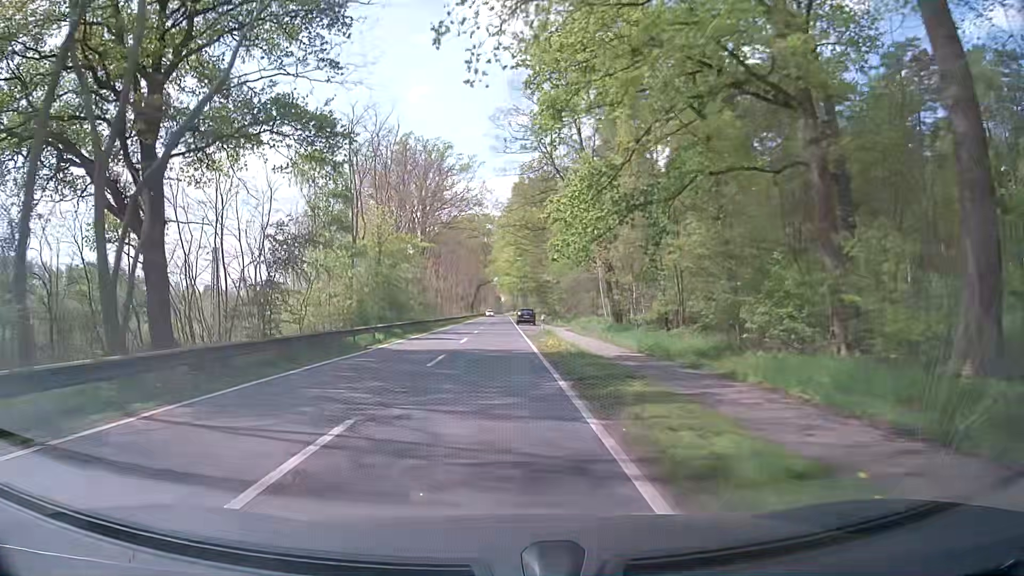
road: tertiary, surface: asphalt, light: Day
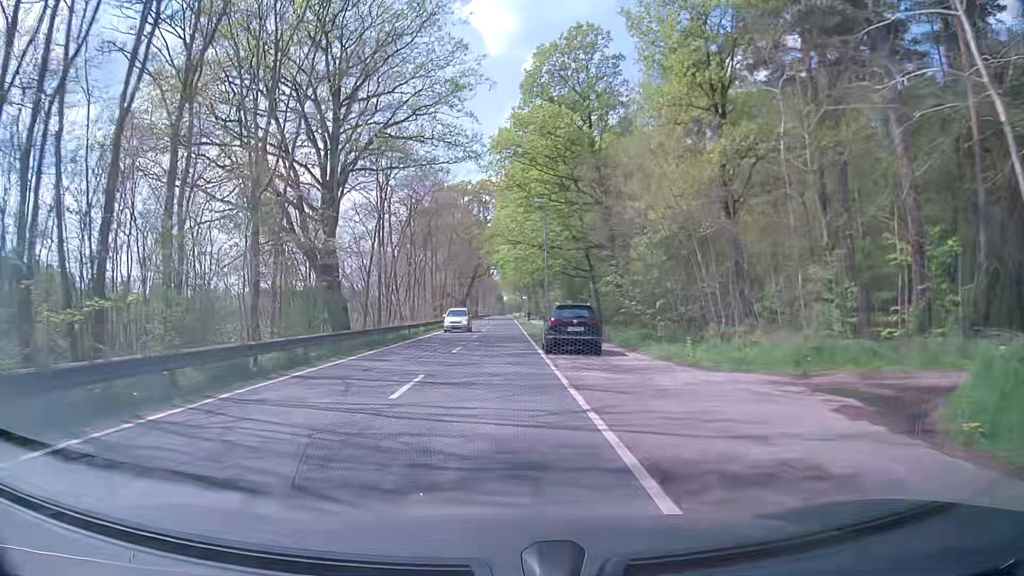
(-0.2, +43.2) m; -1°
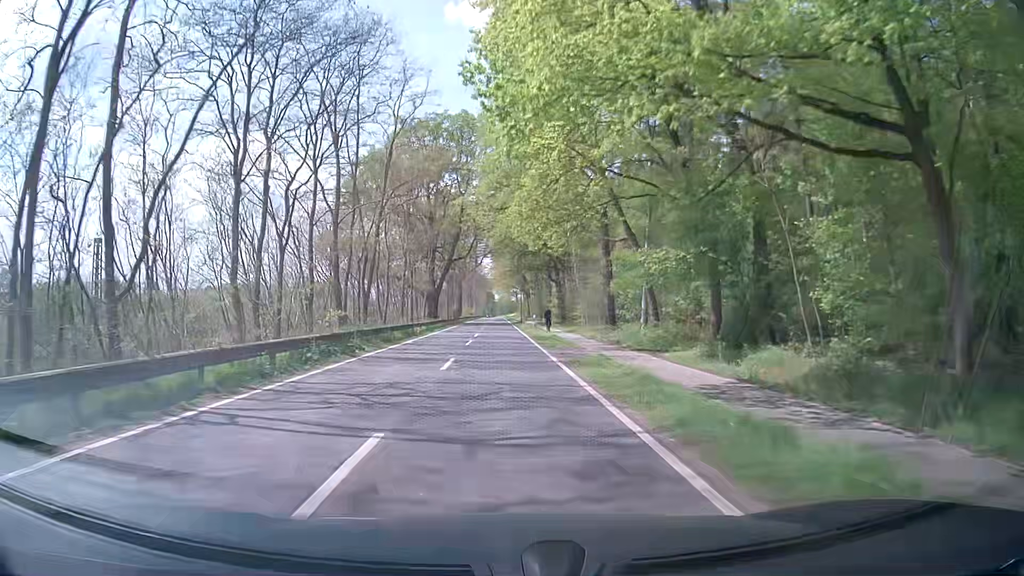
(-0.3, +43.5) m; 0°
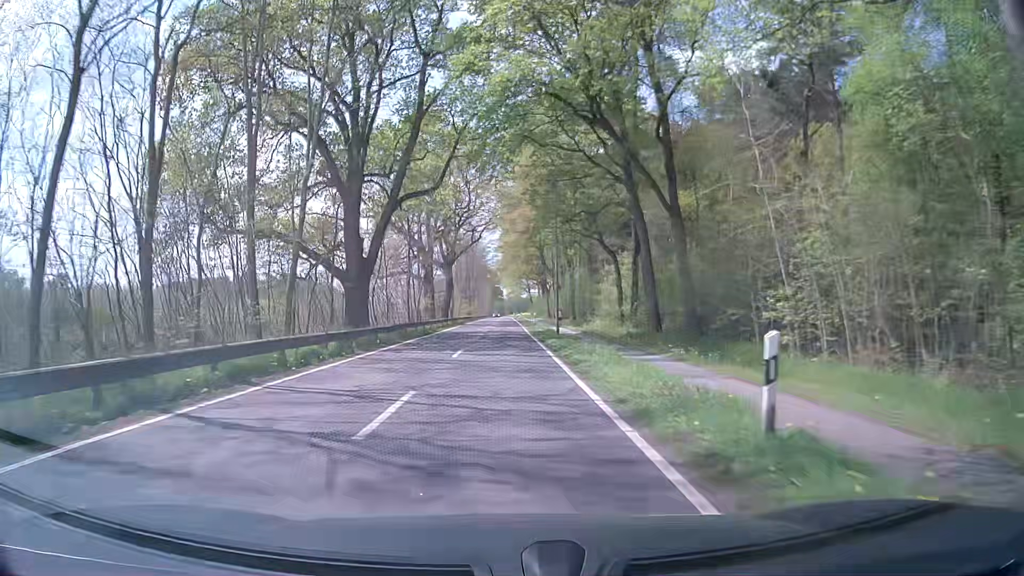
(+0.2, +45.4) m; 0°
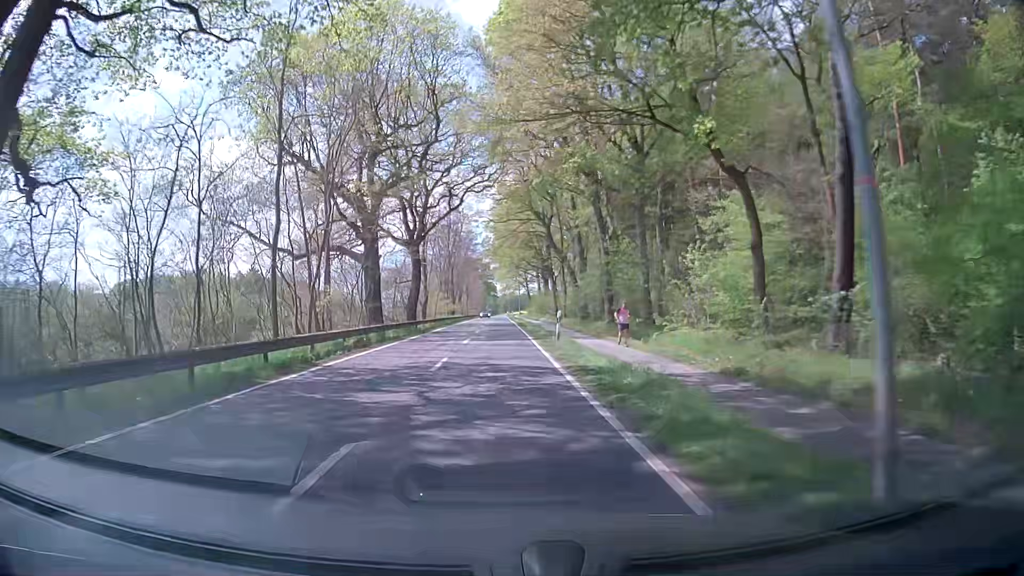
(0.0, +29.0) m; 0°
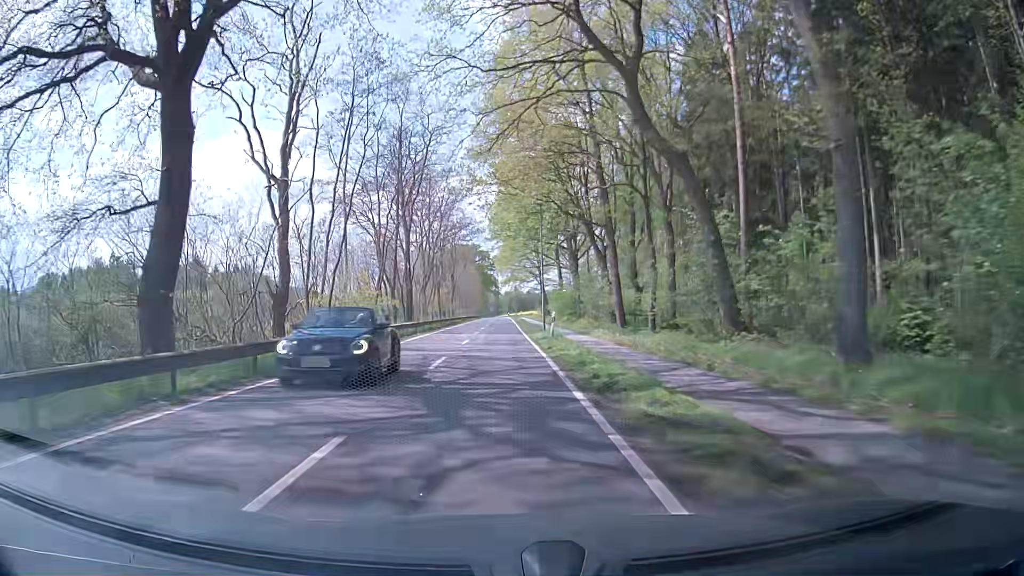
(+0.1, +48.6) m; 0°
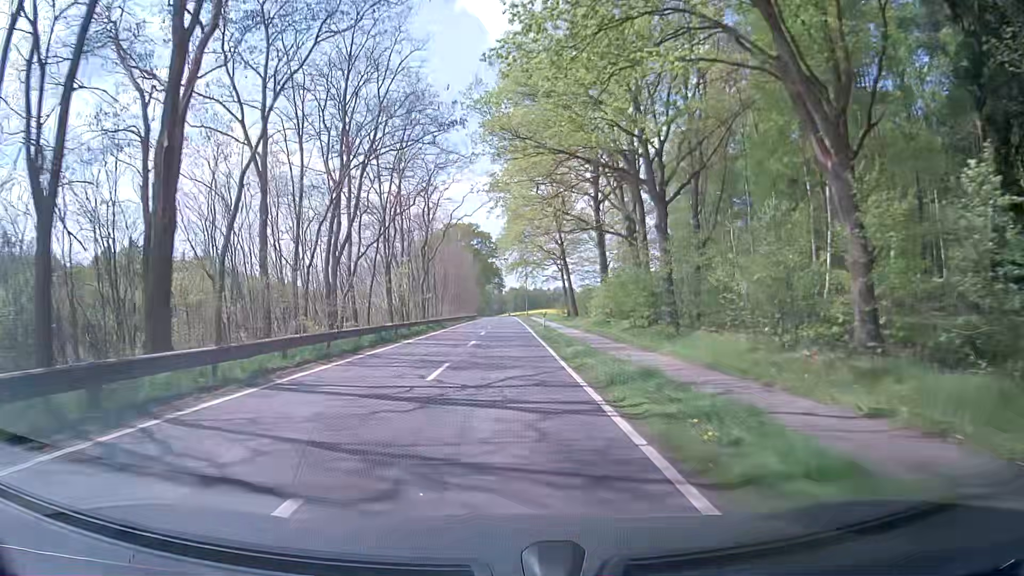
(-0.1, +39.2) m; 0°
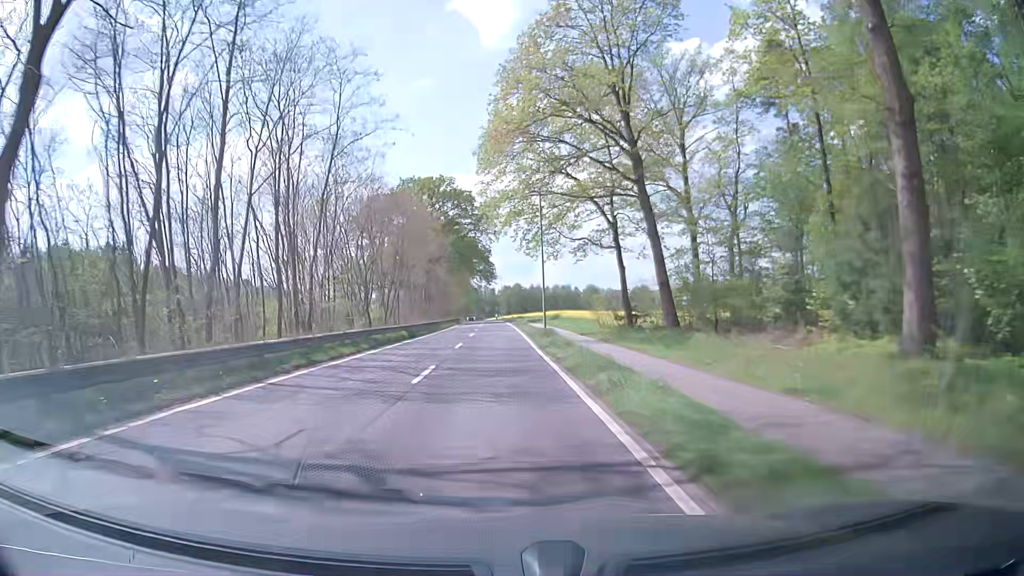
(+0.3, +49.3) m; +1°
(0, +10) (0, +20) (0, +30) (-1, +40) (-1, +50) (-1, +60) (-1, +70) (-2, +80) (-2, +90) (-3, +100) m
